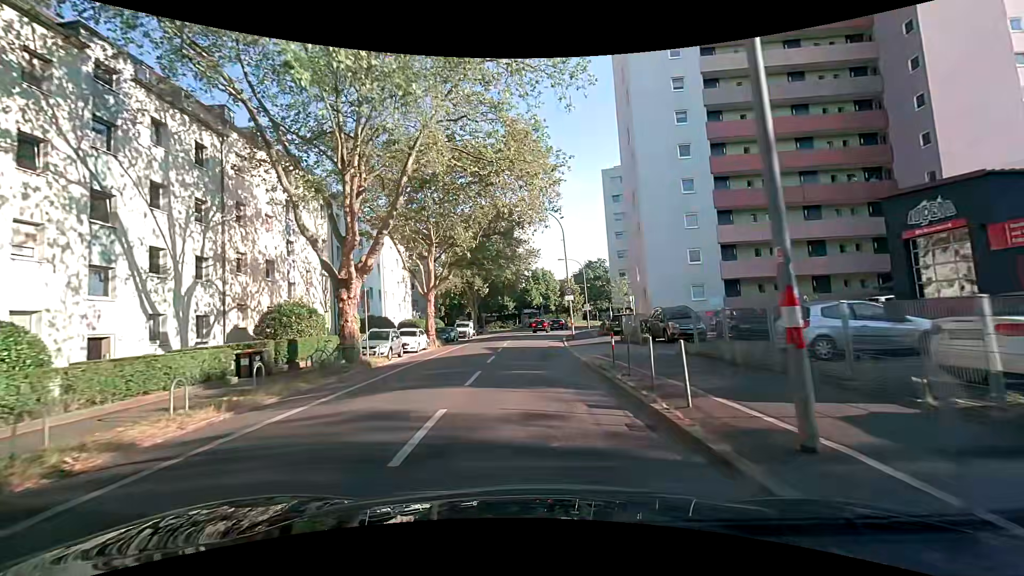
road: secondary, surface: asphalt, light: Day
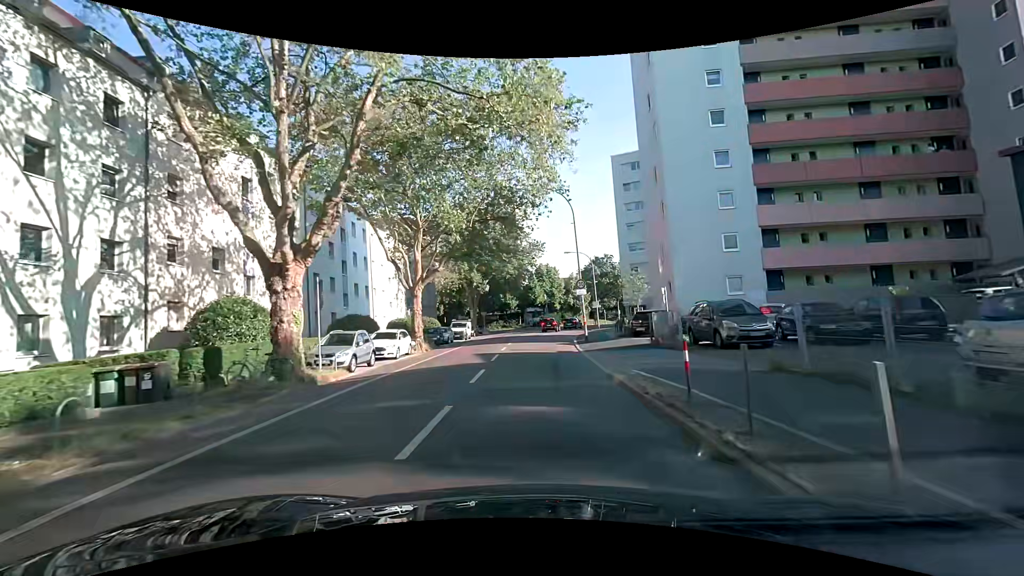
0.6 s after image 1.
(0.0, +5.9) m; 0°
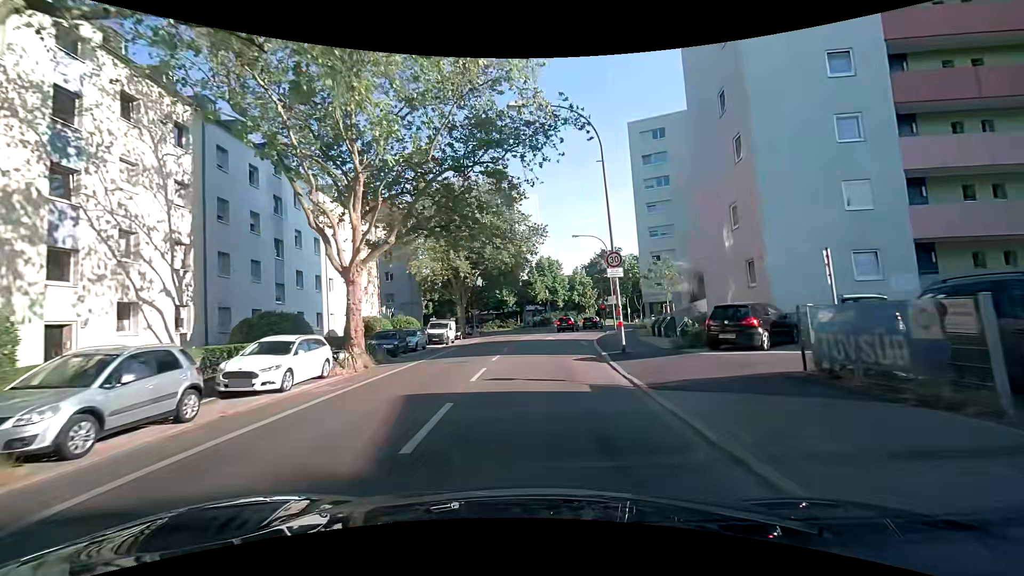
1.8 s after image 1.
(-0.1, +11.9) m; 0°
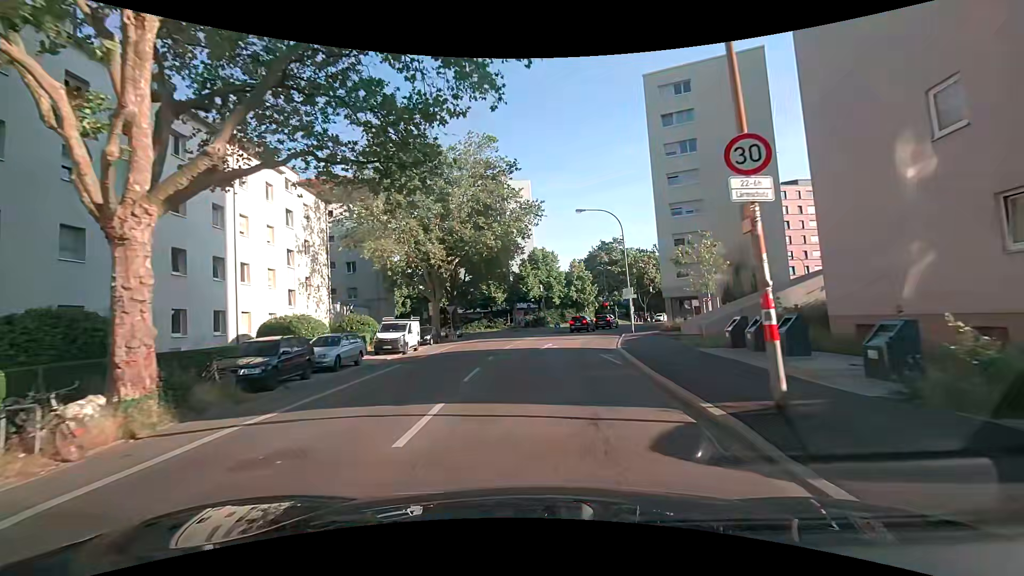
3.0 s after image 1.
(0.0, +11.6) m; 0°
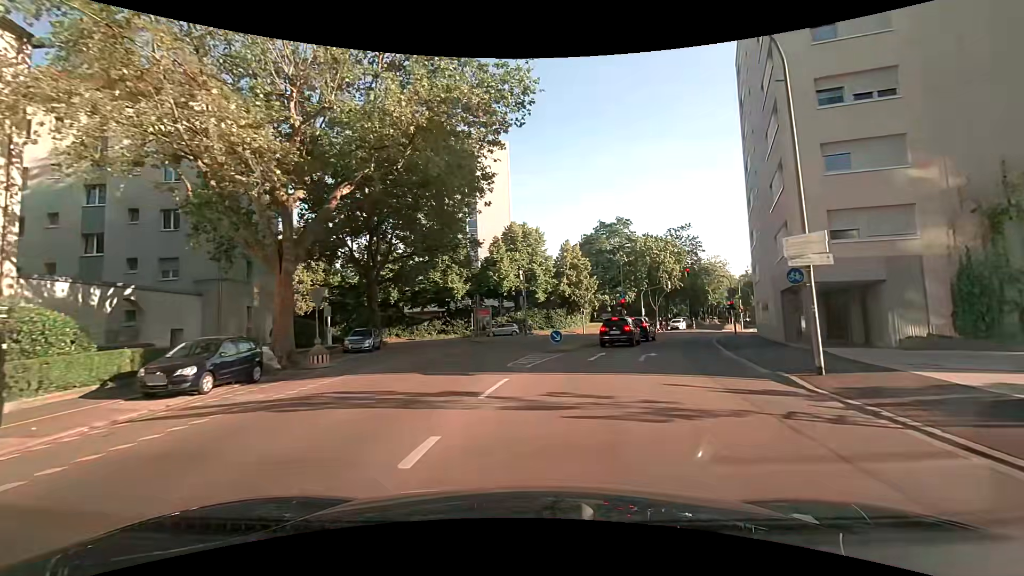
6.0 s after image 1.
(+0.4, +25.3) m; +4°
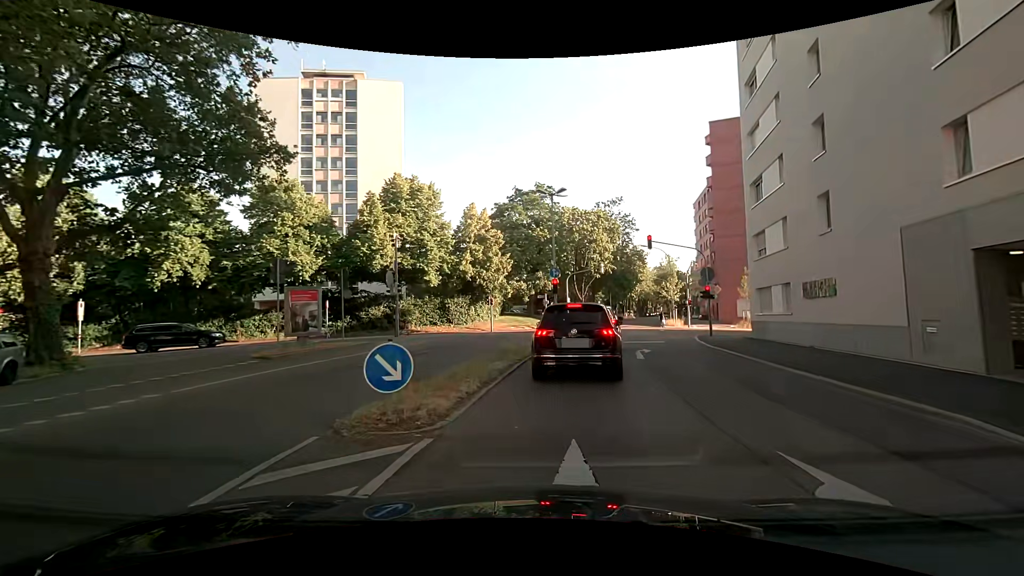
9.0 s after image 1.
(+1.5, +16.7) m; +10°
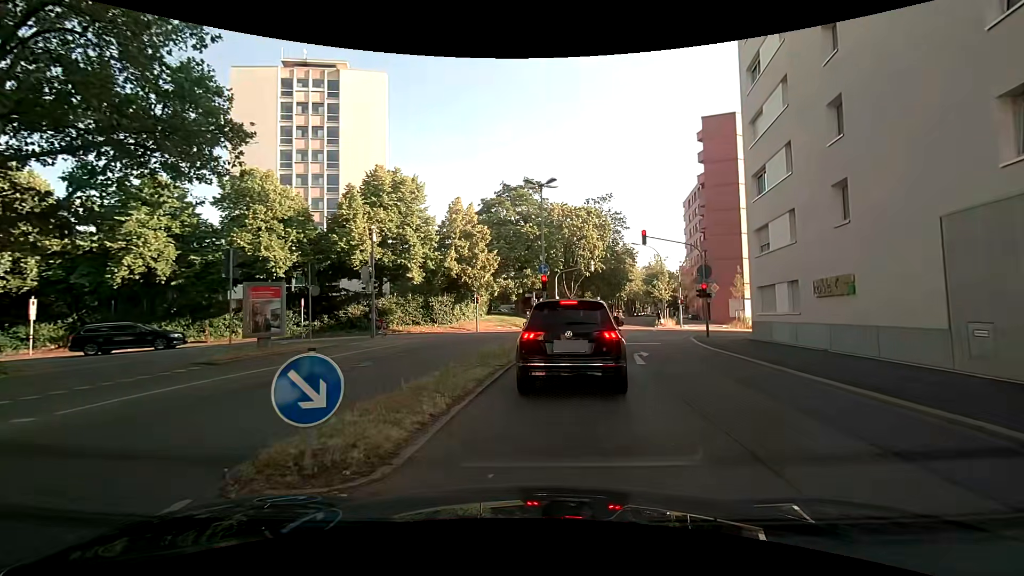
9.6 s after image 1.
(0.0, +1.8) m; -1°
